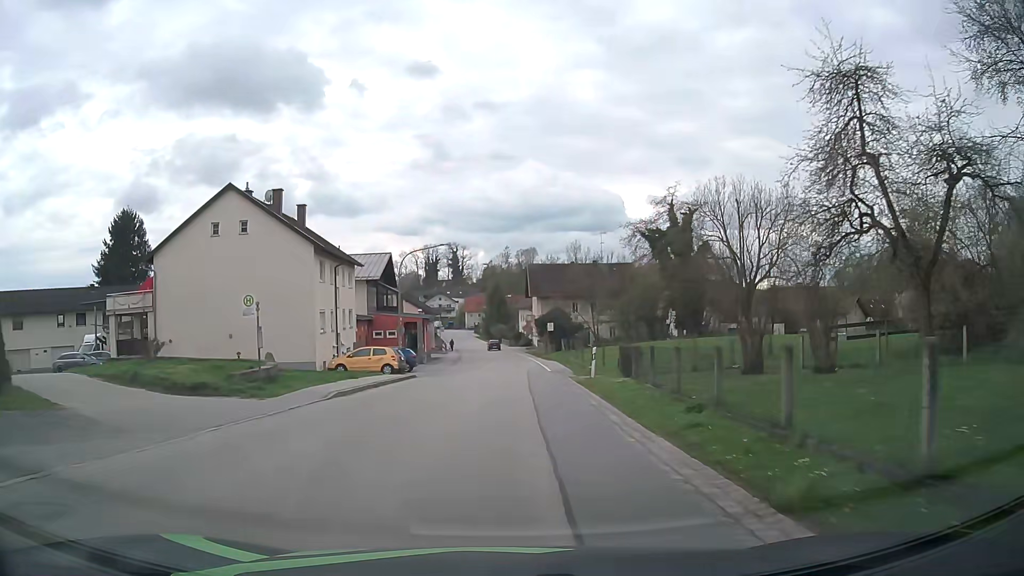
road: secondary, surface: asphalt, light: Day
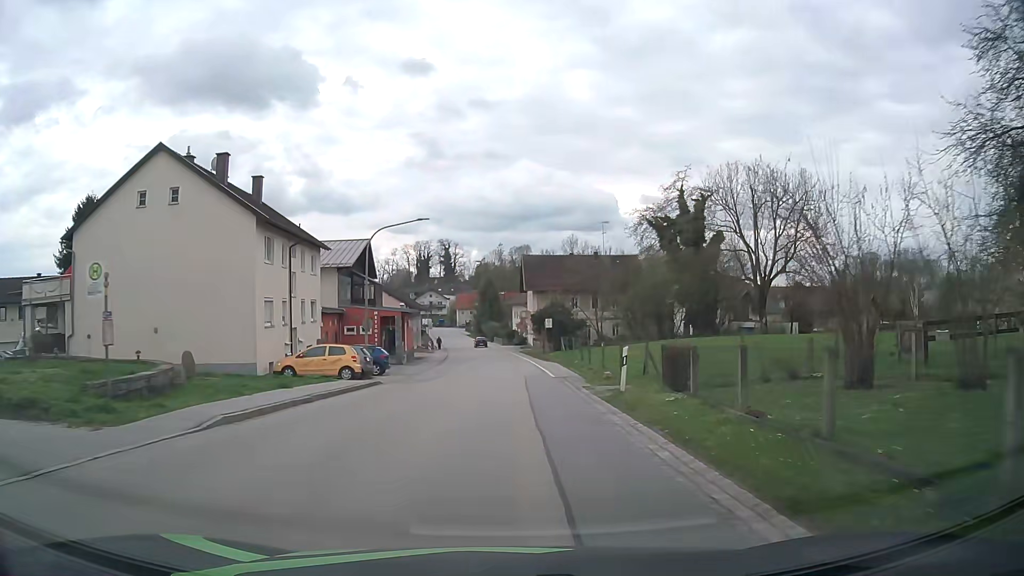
(+0.1, +7.7) m; +1°
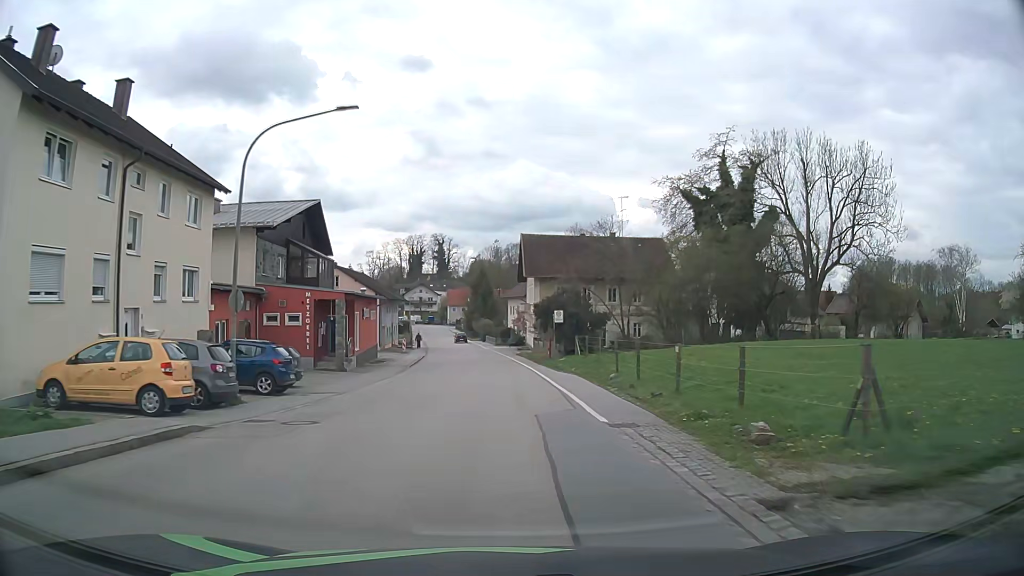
(+0.1, +15.8) m; +1°
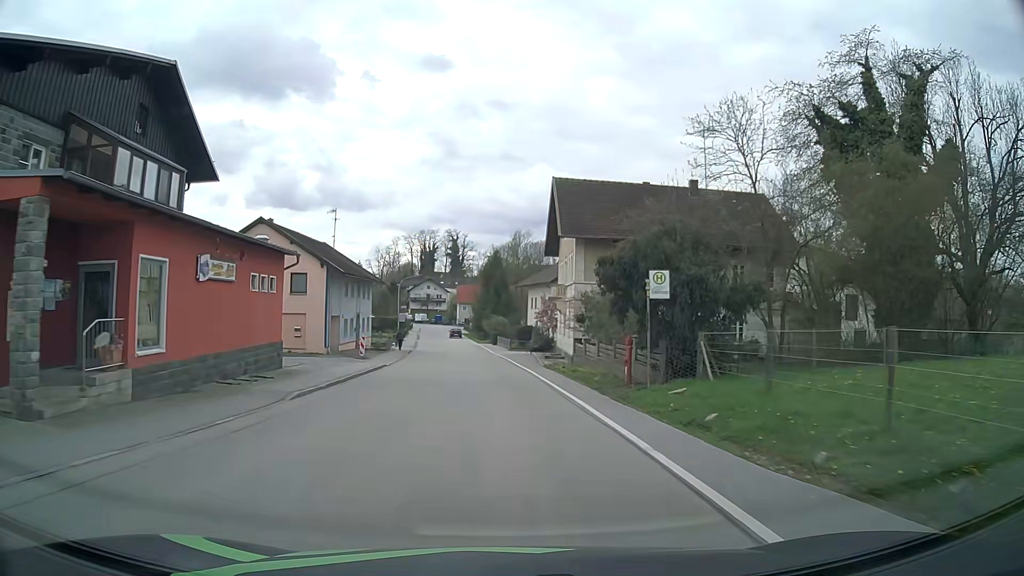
(-0.3, +23.9) m; -1°
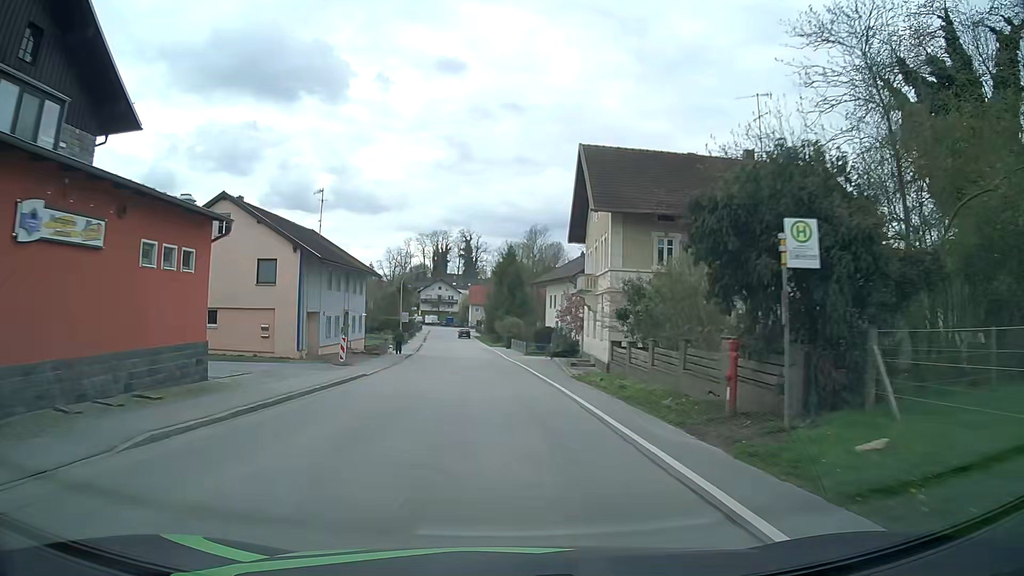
(-0.1, +7.9) m; -1°
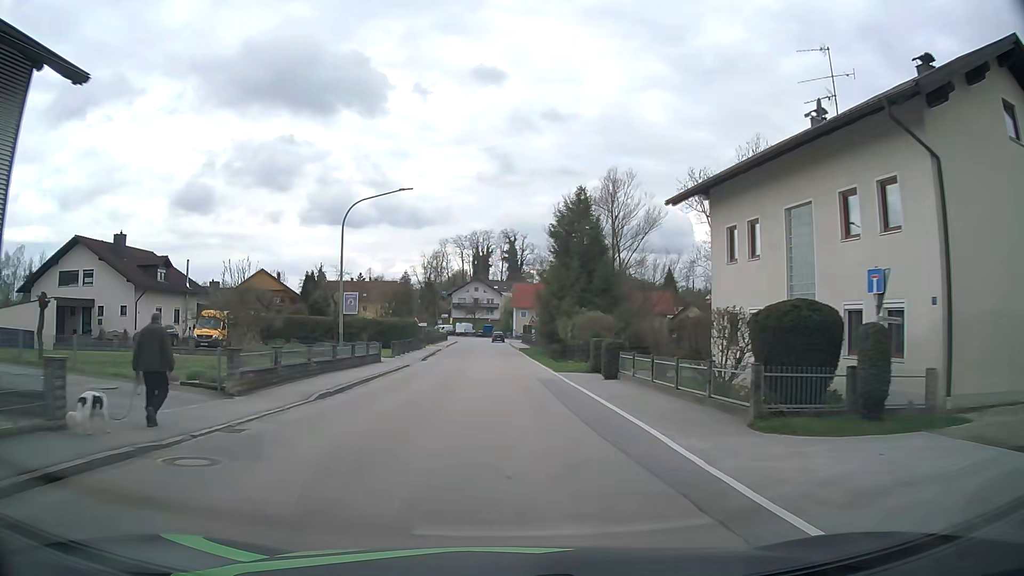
(-1.6, +40.1) m; -4°
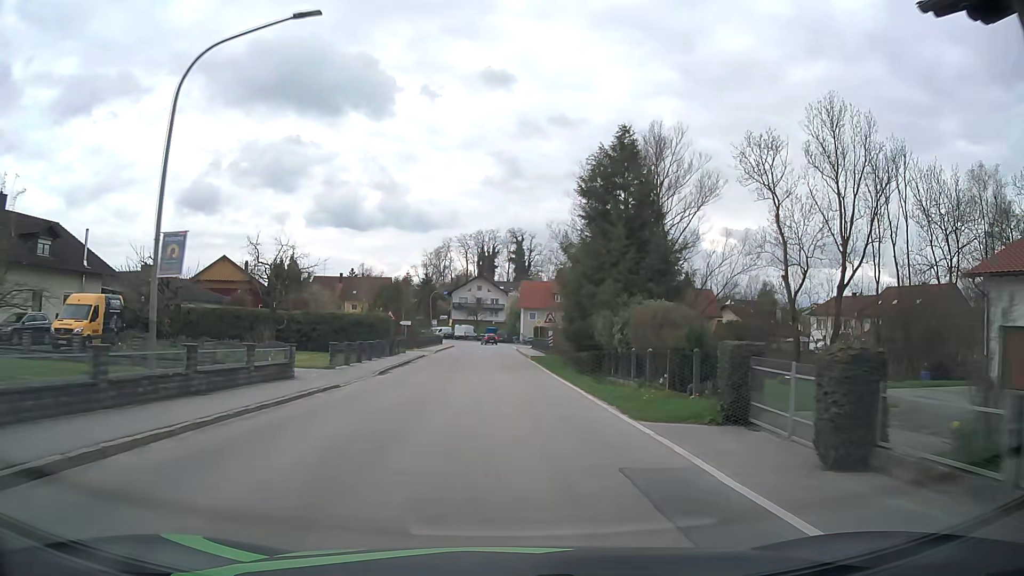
(-0.1, +16.4) m; -1°
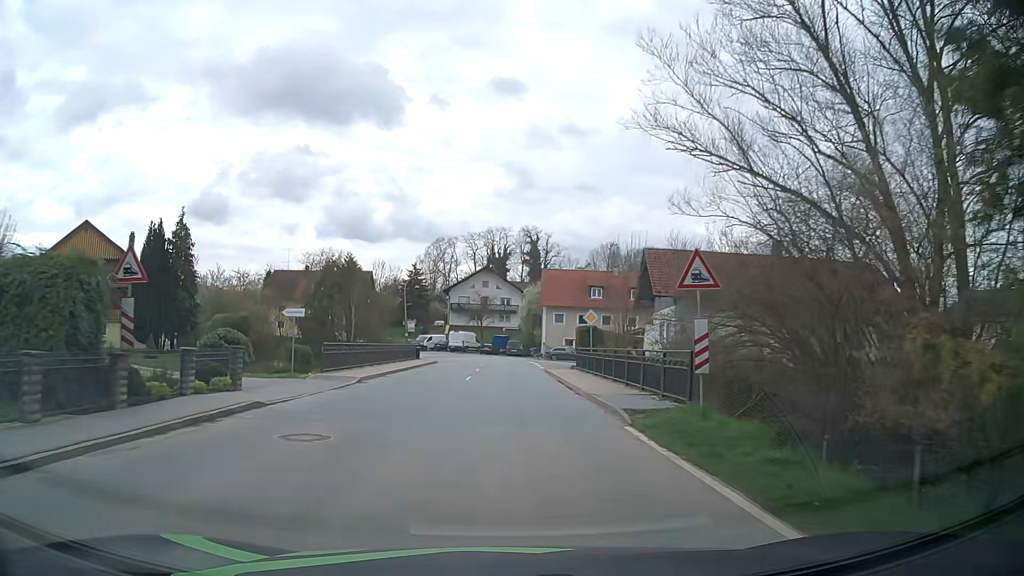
(-0.2, +32.8) m; -2°
(0, +10) (0, +20) (+1, +30) (+1, +40) (+1, +50) (0, +60) (-4, +69) (-9, +78) (-17, +84) (-25, +90) m
